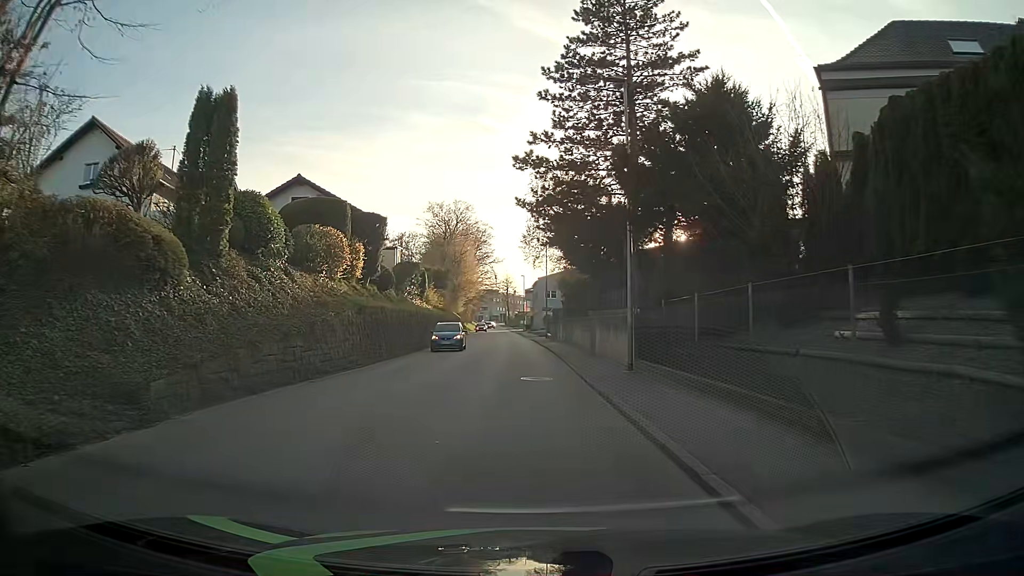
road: tertiary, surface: asphalt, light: Day
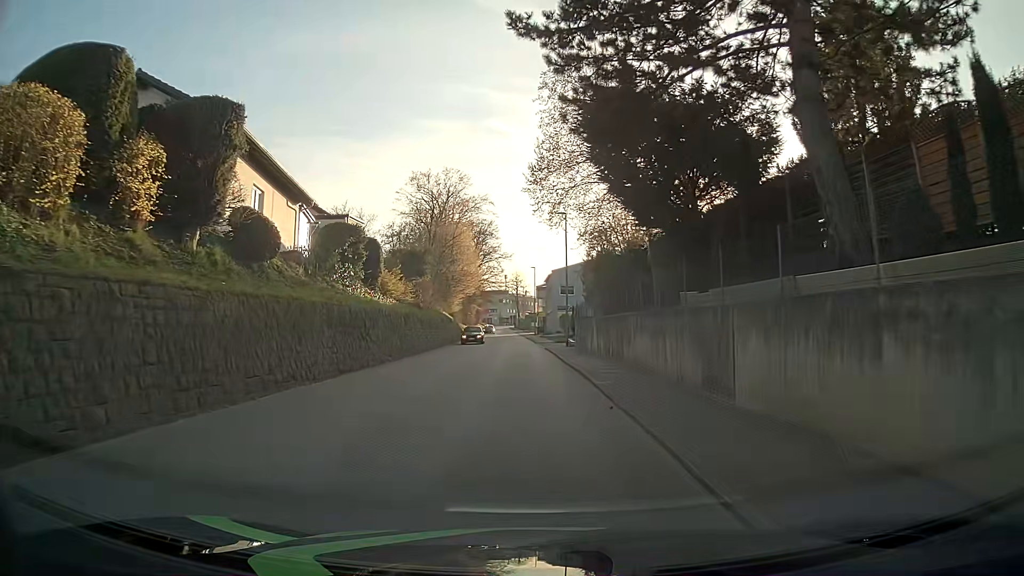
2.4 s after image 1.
(-0.2, +18.0) m; -1°
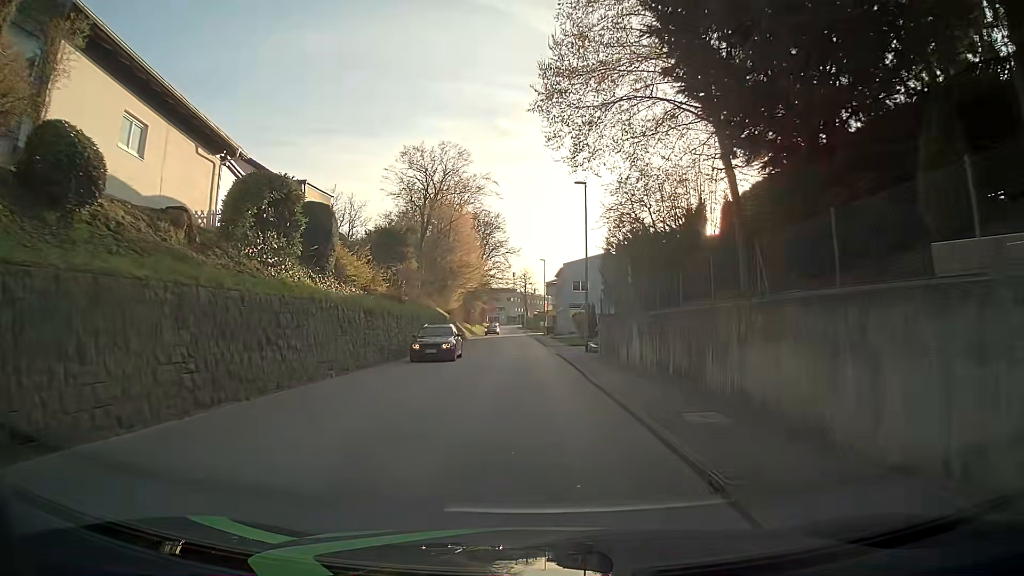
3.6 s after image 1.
(0.0, +9.0) m; -1°
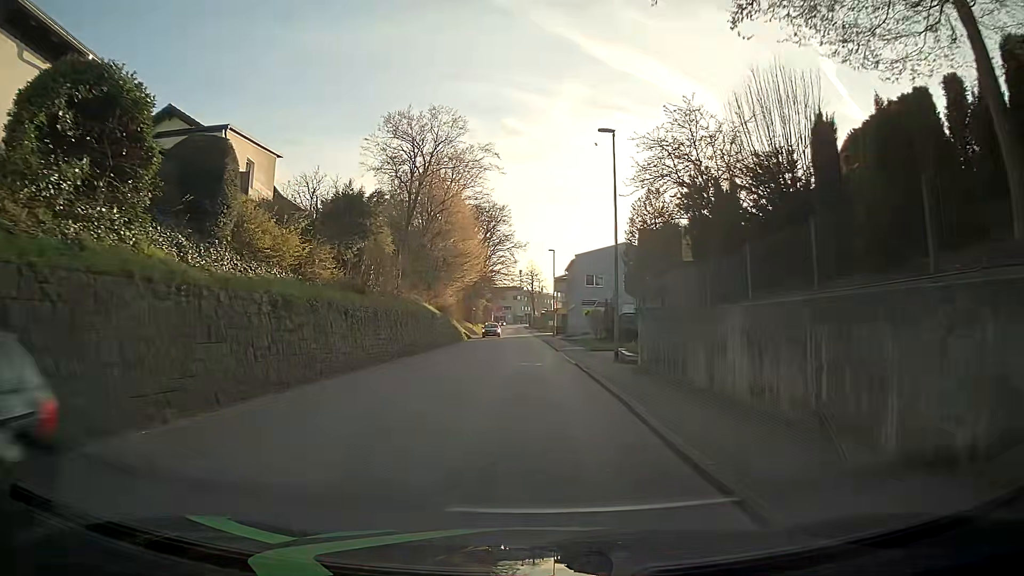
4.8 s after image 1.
(-0.1, +8.9) m; 0°
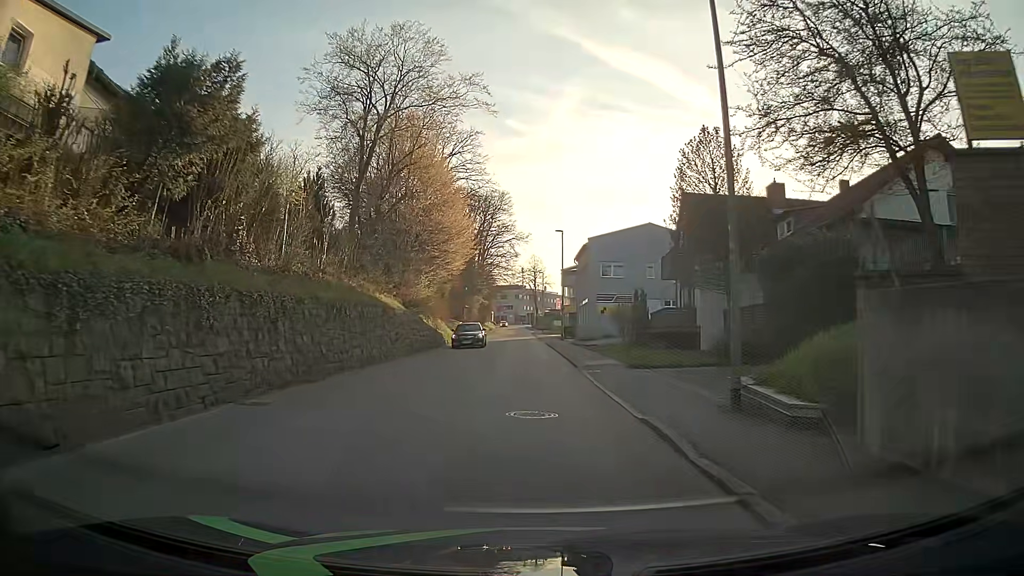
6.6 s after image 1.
(-0.1, +13.4) m; 0°
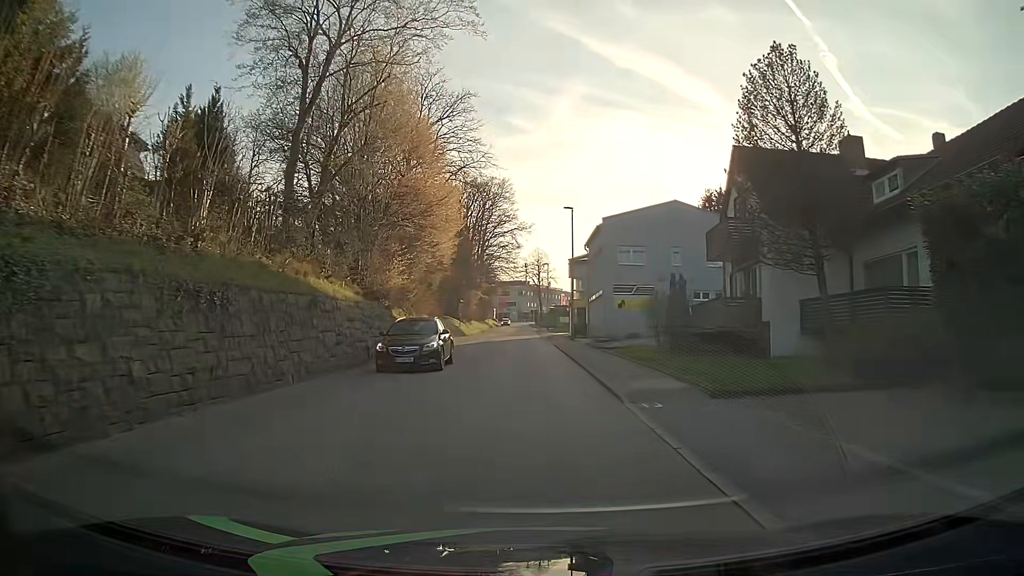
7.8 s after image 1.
(0.0, +9.0) m; 0°
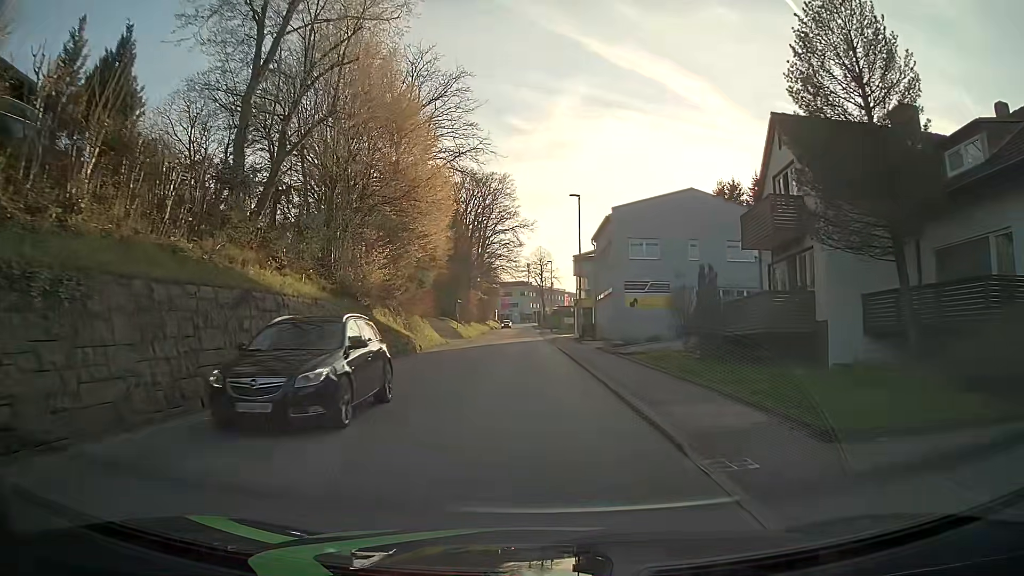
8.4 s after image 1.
(0.0, +4.5) m; 0°
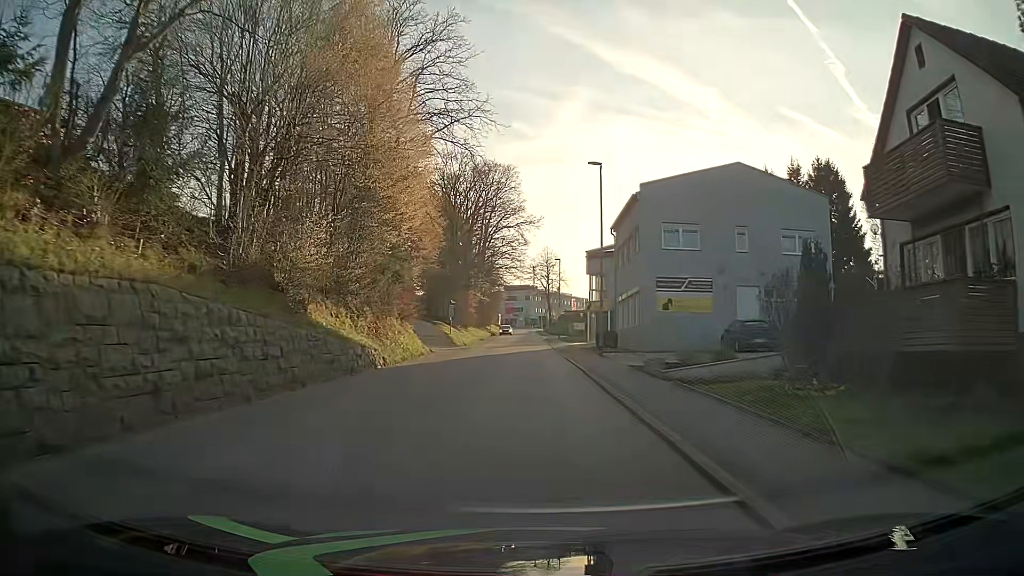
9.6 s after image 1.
(-0.1, +9.0) m; -1°
(0, +10) (0, +20) (0, +30) (0, +40) (0, +50) (0, +60) (0, +70) (0, +80) (0, +90) (0, +100) m
